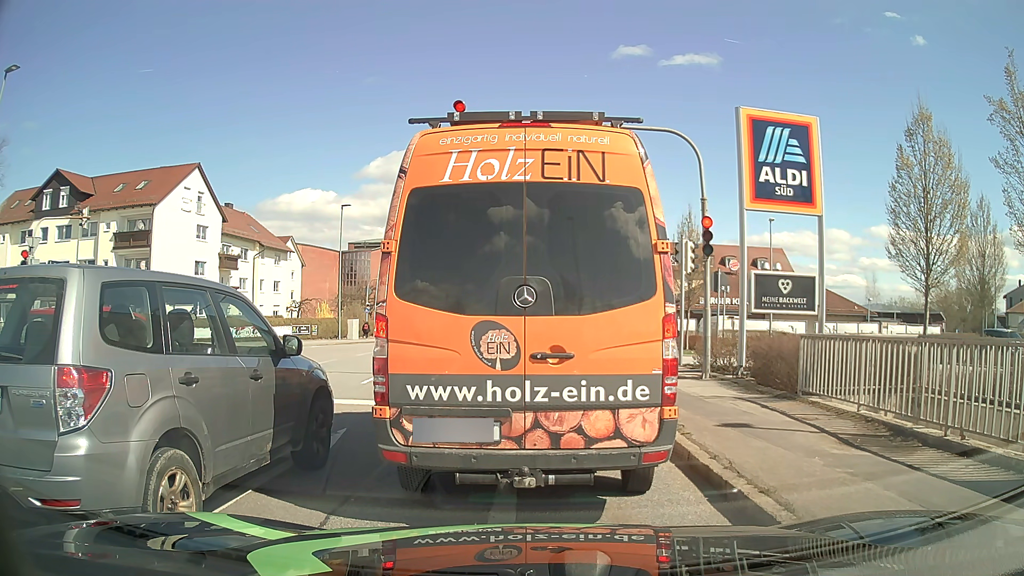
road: tertiary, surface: asphalt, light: Day
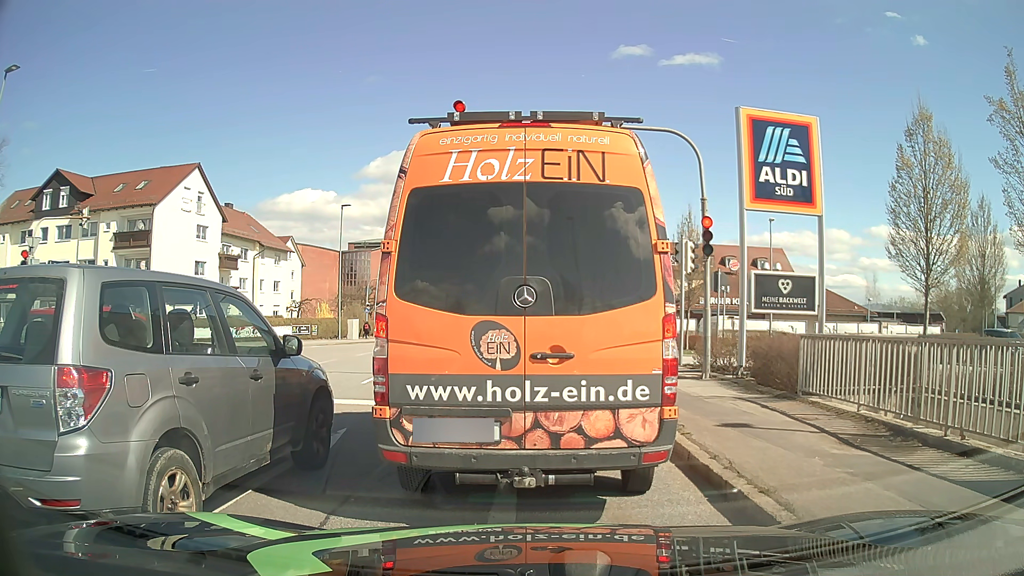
(0.0, 0.0) m; 0°
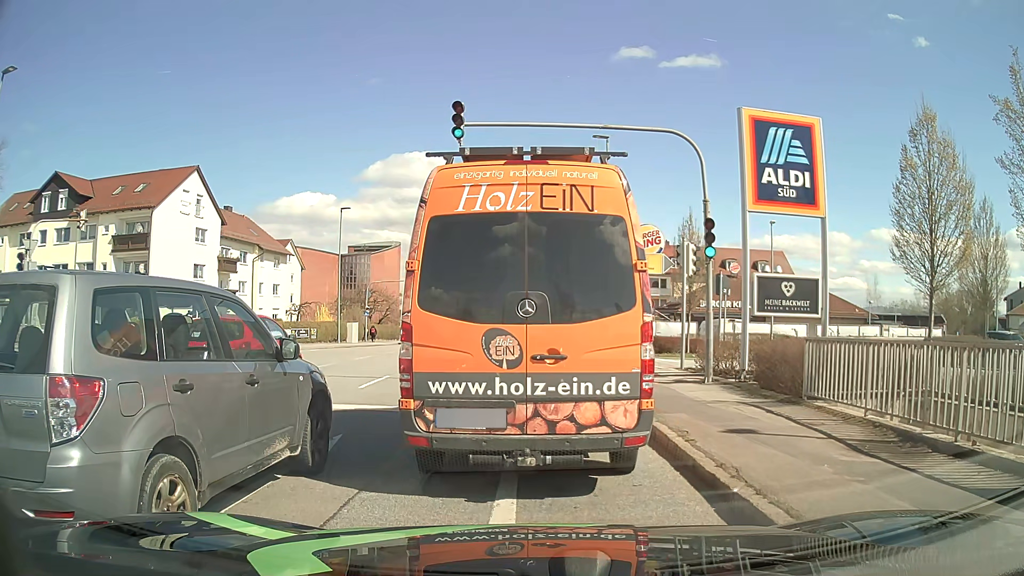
(0.0, +0.2) m; 0°
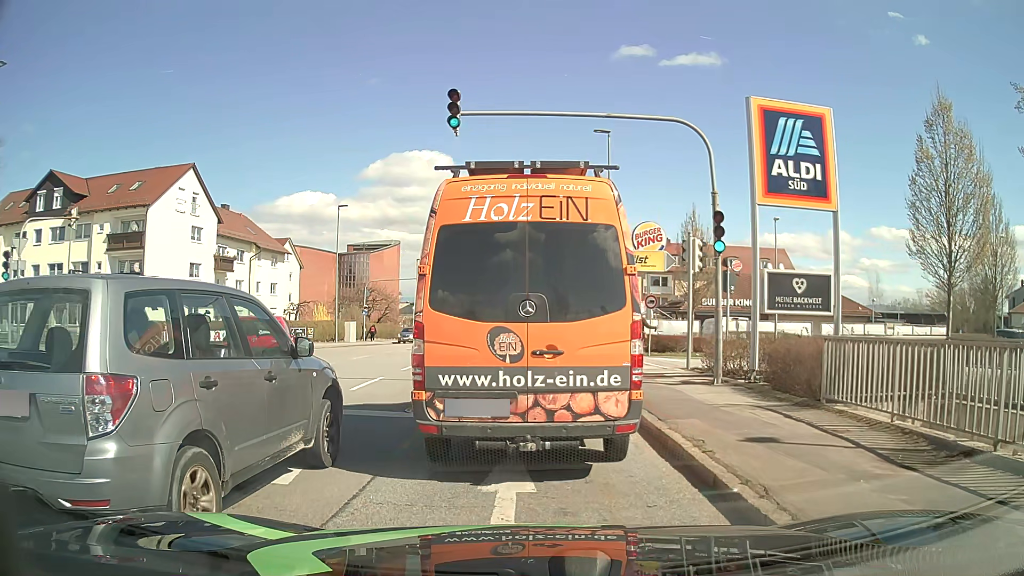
(0.0, +0.8) m; 0°
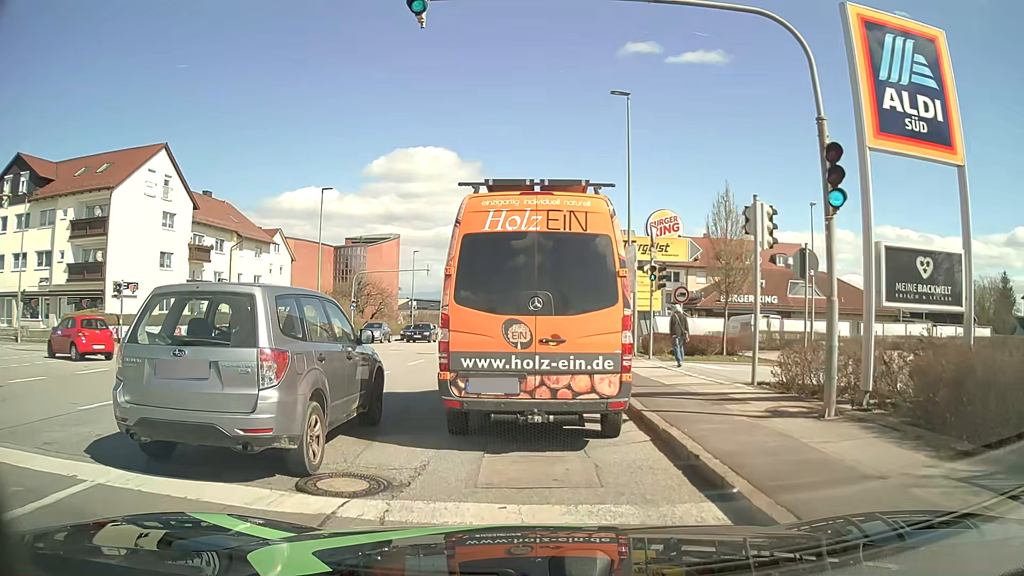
(0.0, +5.4) m; 0°
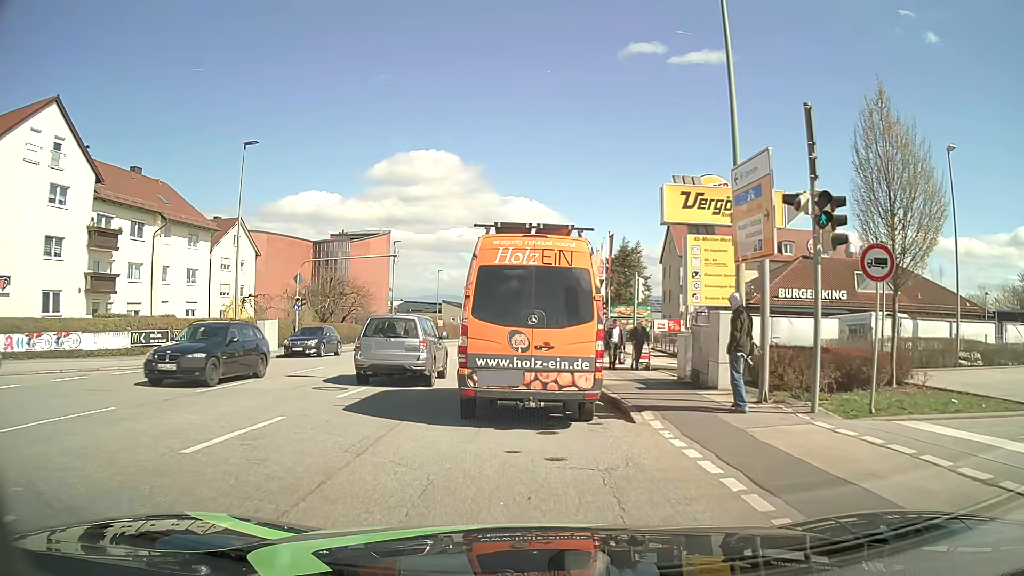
(-0.2, +13.9) m; -1°
